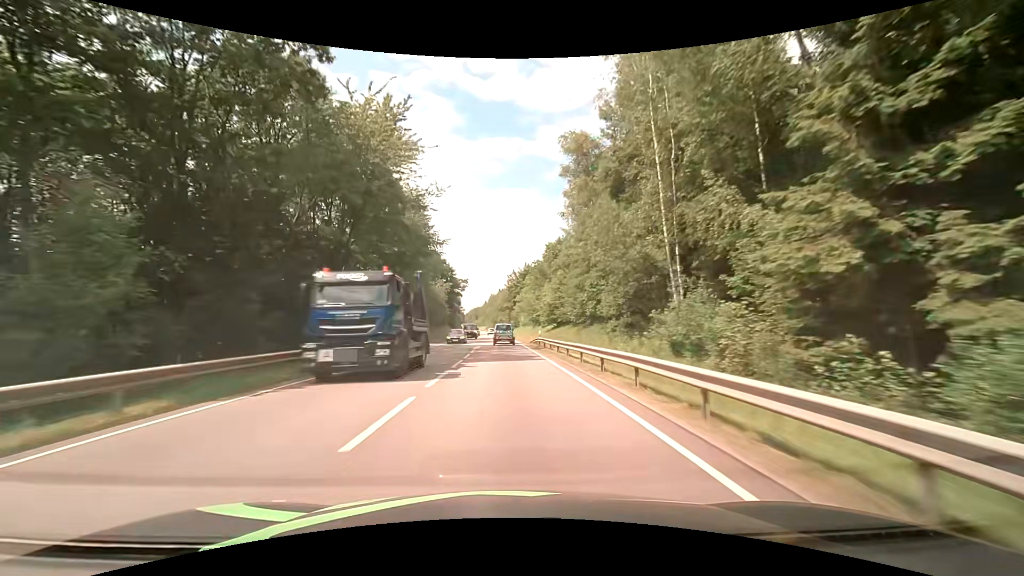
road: primary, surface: asphalt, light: Day
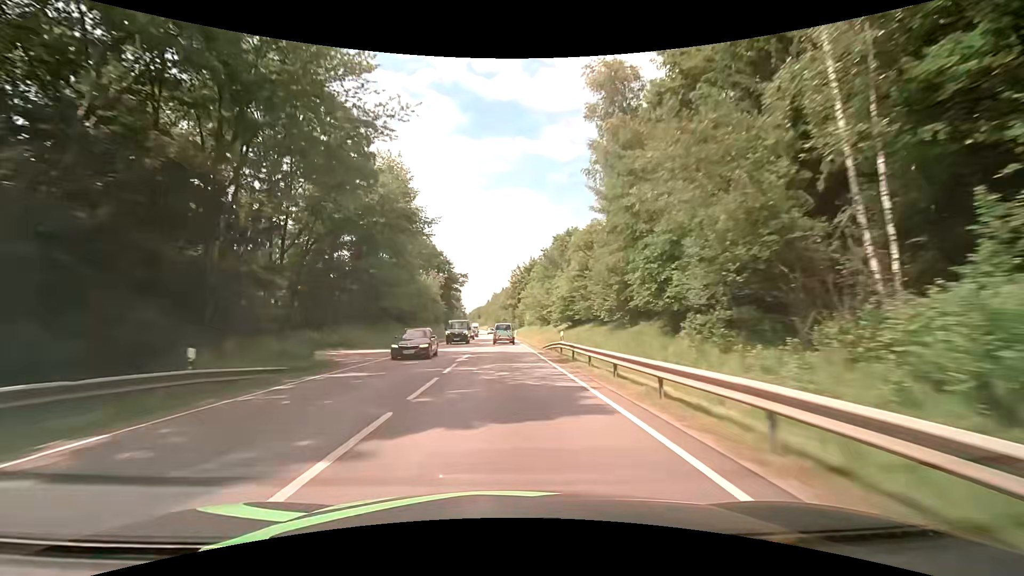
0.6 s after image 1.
(+0.1, +14.0) m; +1°
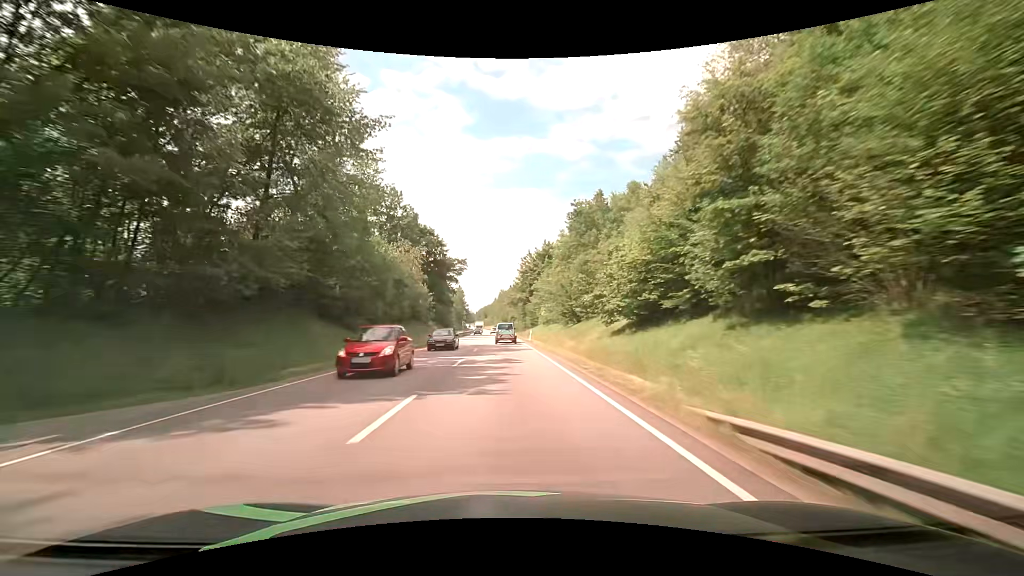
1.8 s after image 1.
(-0.4, +28.3) m; -2°
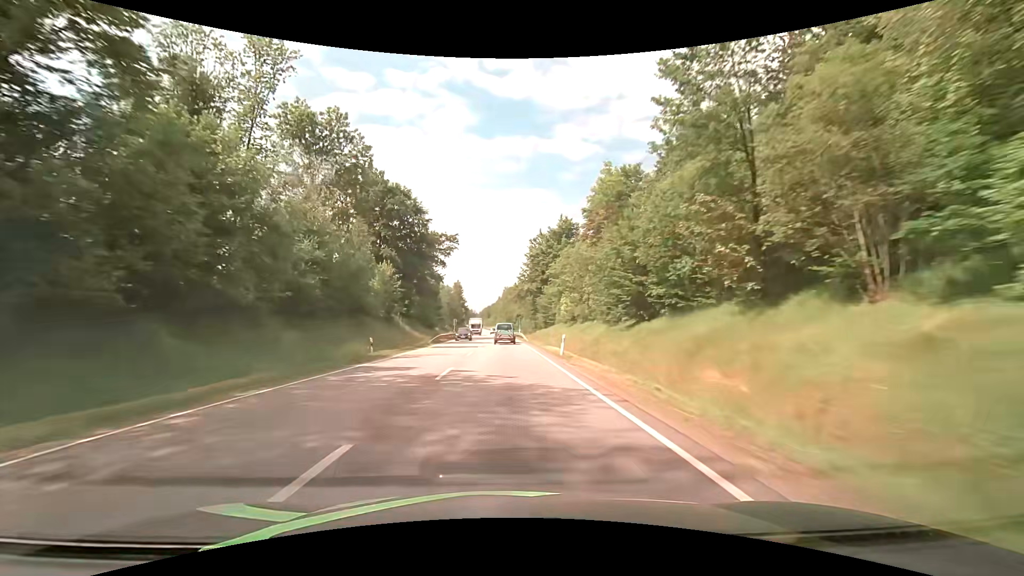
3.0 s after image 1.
(0.0, +28.5) m; 0°
(0, +10) (0, +20) (0, +30) (0, +40) (-1, +50) (-1, +60) (-1, +70) (-1, +80) (-2, +90) (-2, +100) m
